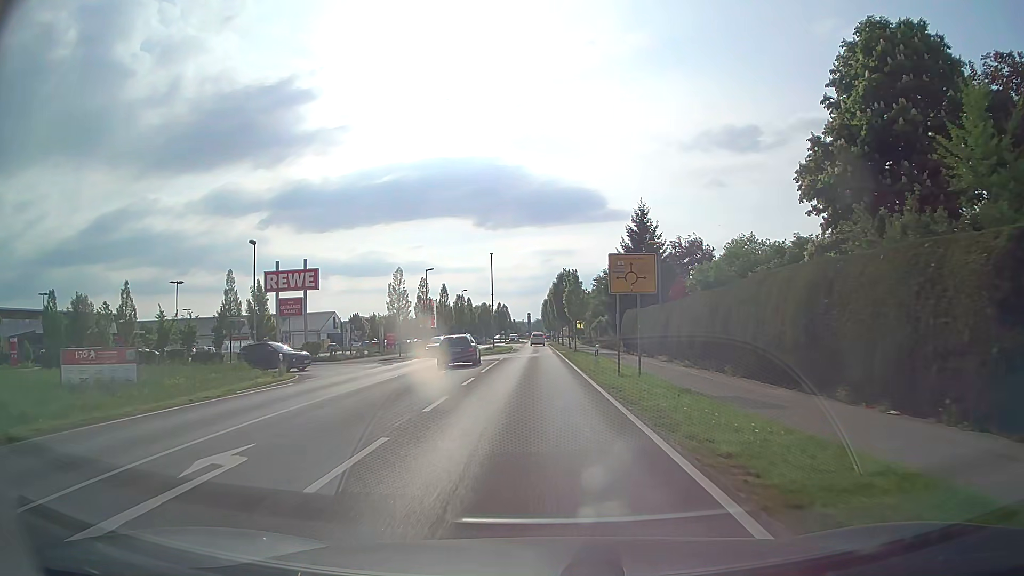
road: tertiary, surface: asphalt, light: Day
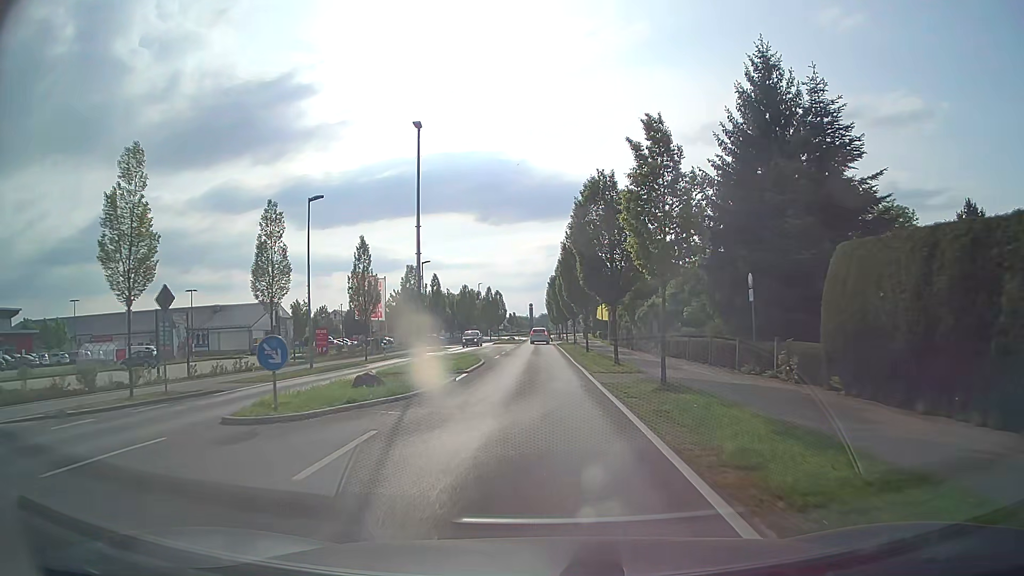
(-0.3, +35.4) m; 0°
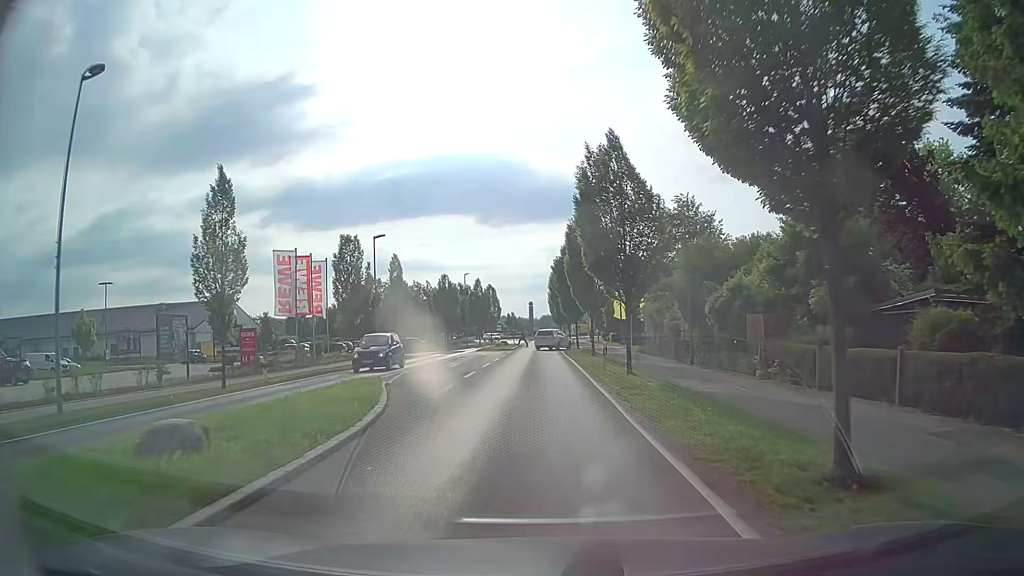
(-0.1, +18.6) m; 0°
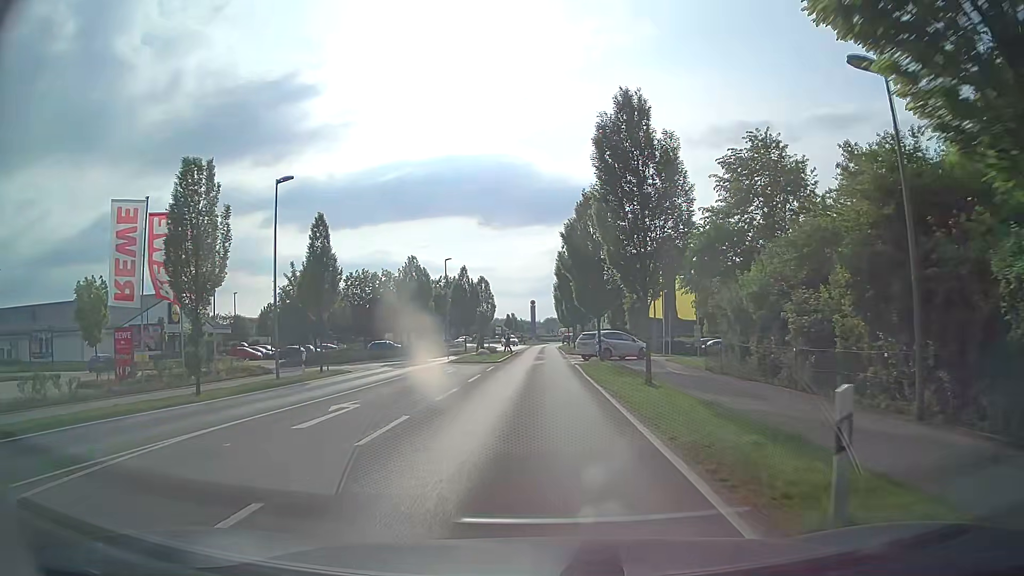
(-0.3, +17.9) m; -2°
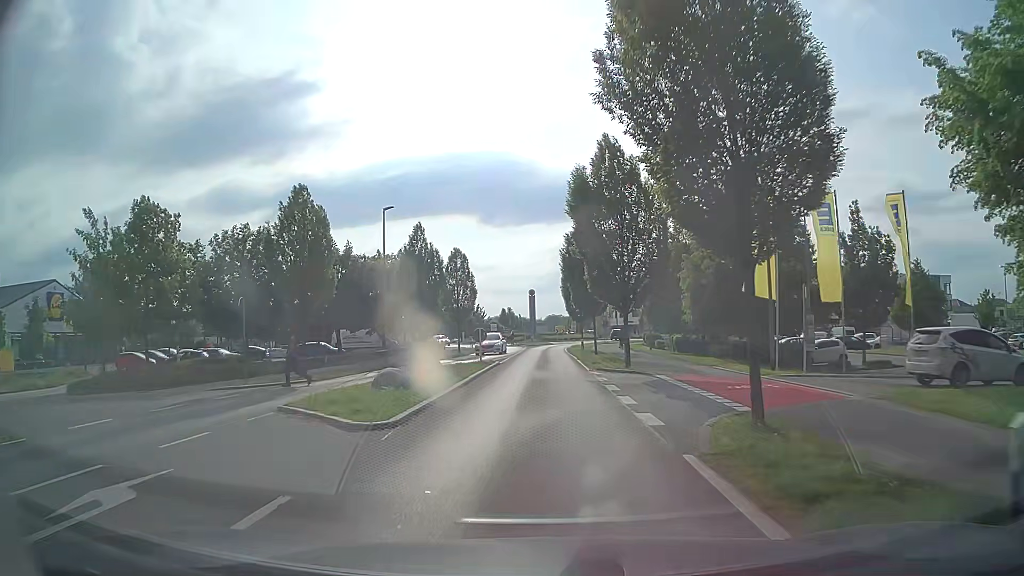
(+0.2, +23.9) m; 0°
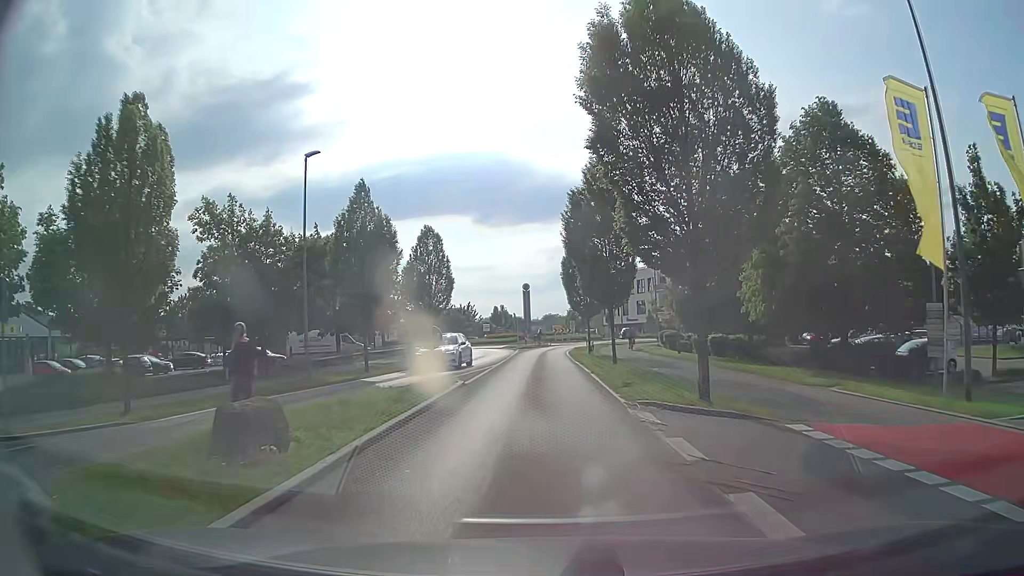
(+0.1, +11.8) m; 0°
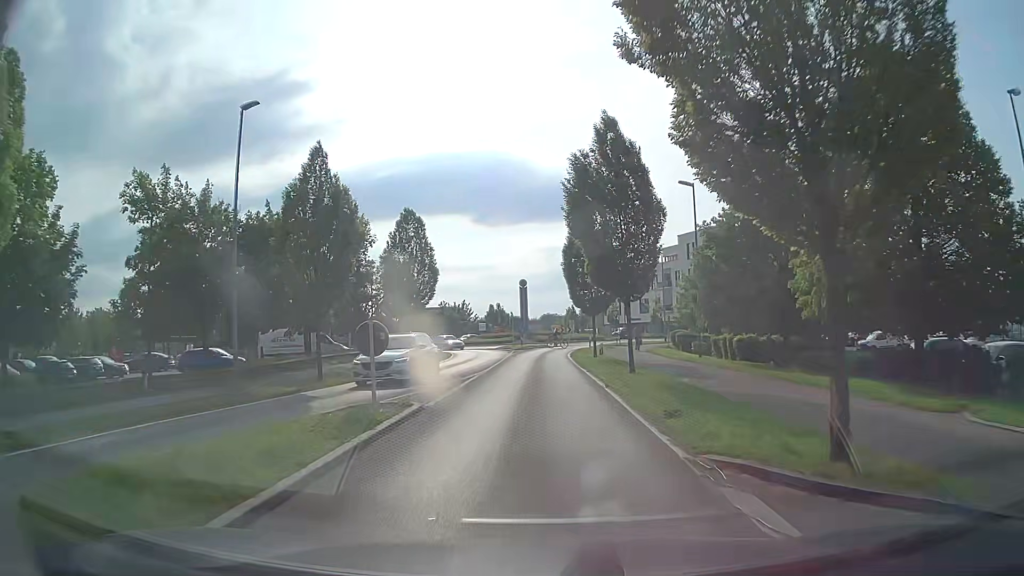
(+0.1, +5.8) m; +1°
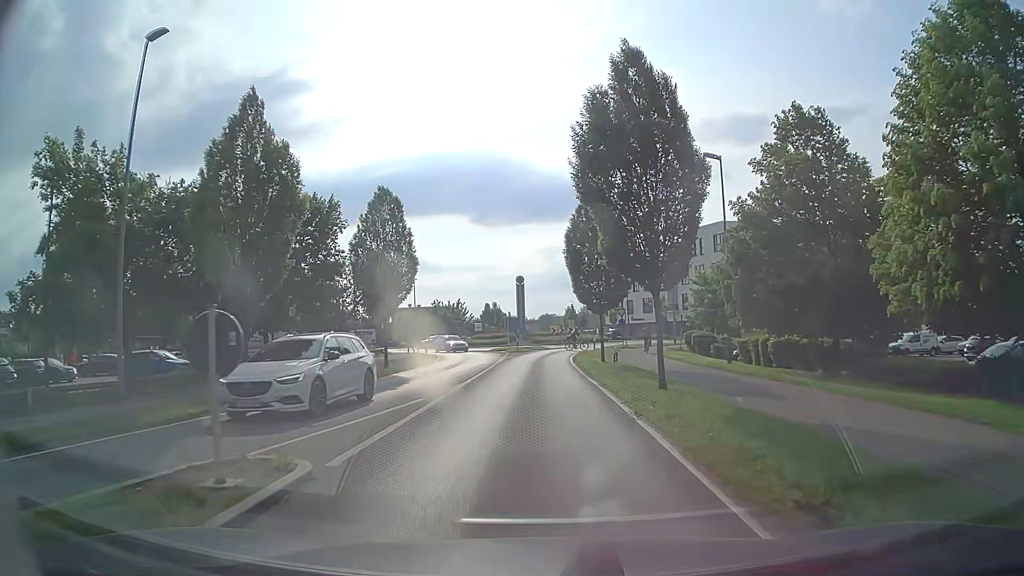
(0.0, +5.7) m; 0°
